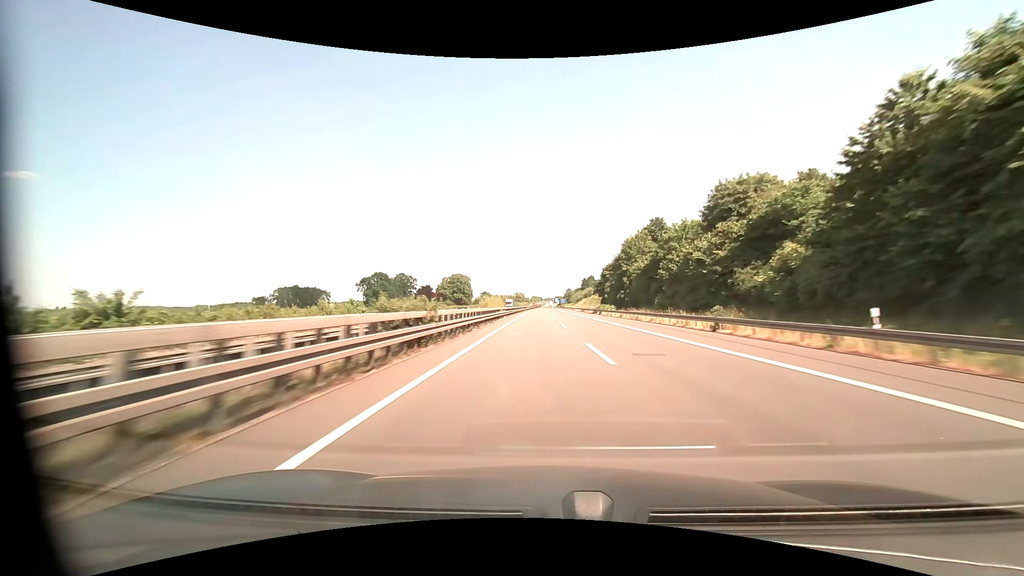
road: motorway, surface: asphalt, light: Day
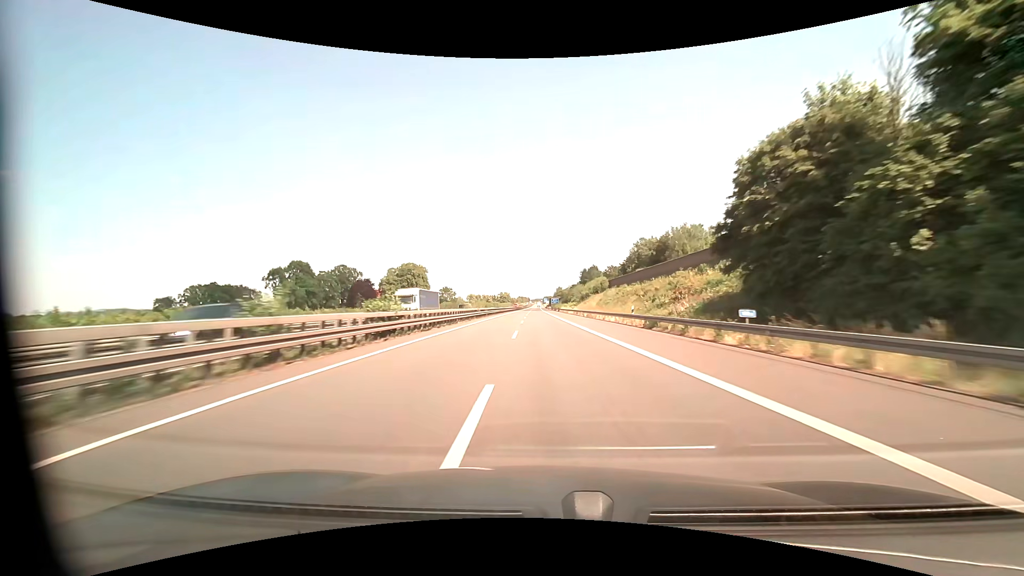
(+1.2, +82.0) m; +1°
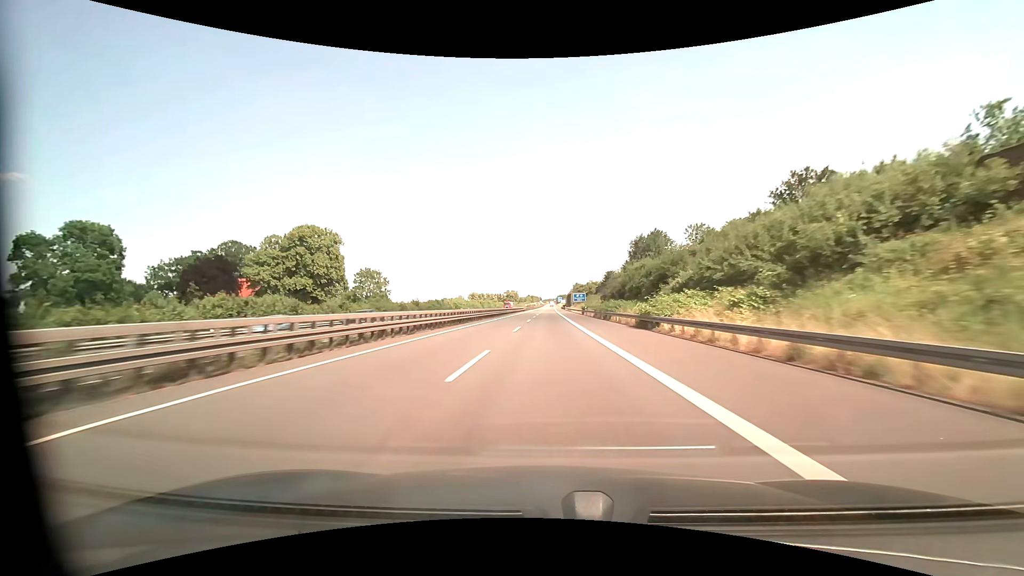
(-1.8, +102.5) m; -1°
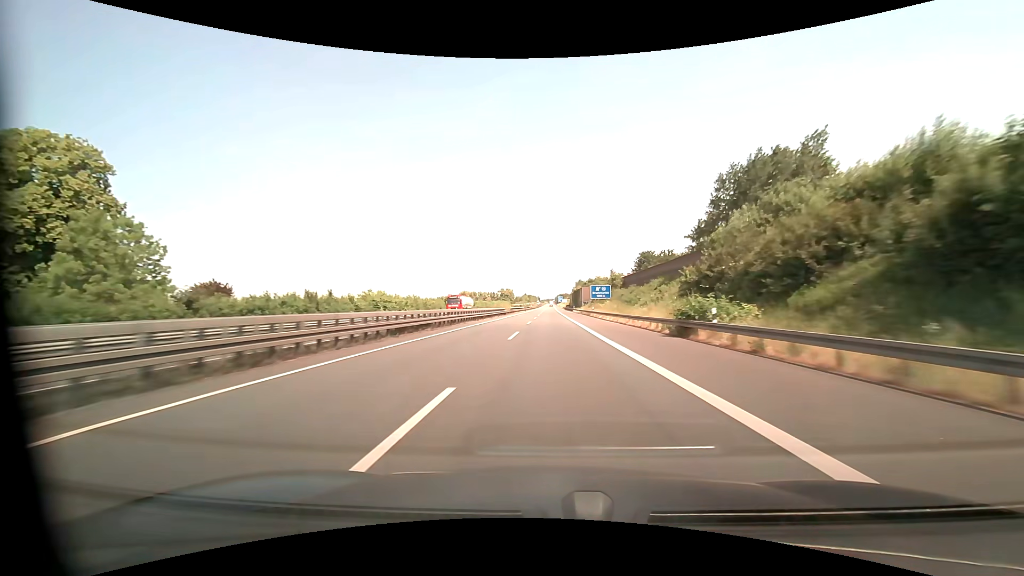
(-0.1, +61.6) m; 0°
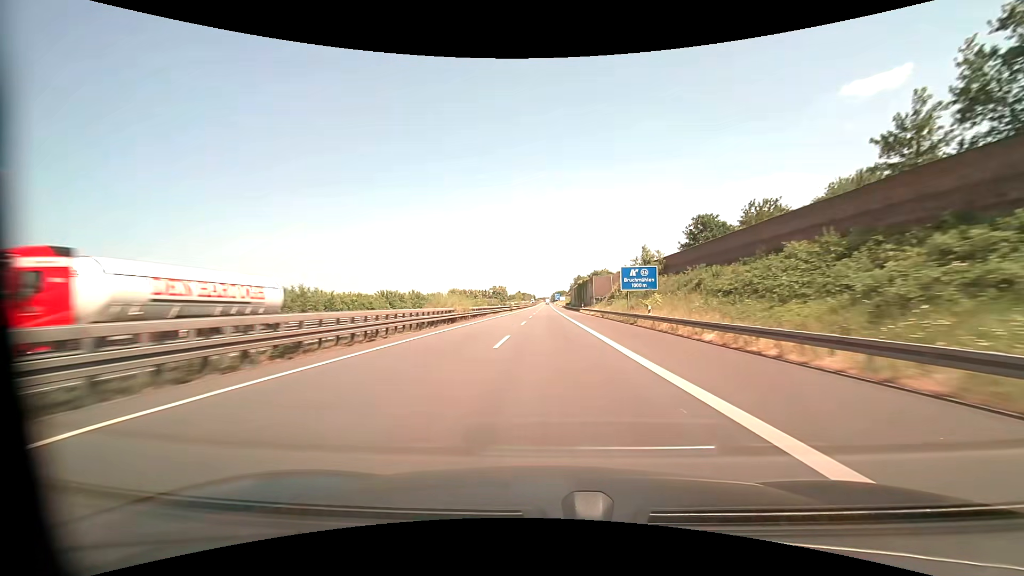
(+0.3, +41.1) m; +1°
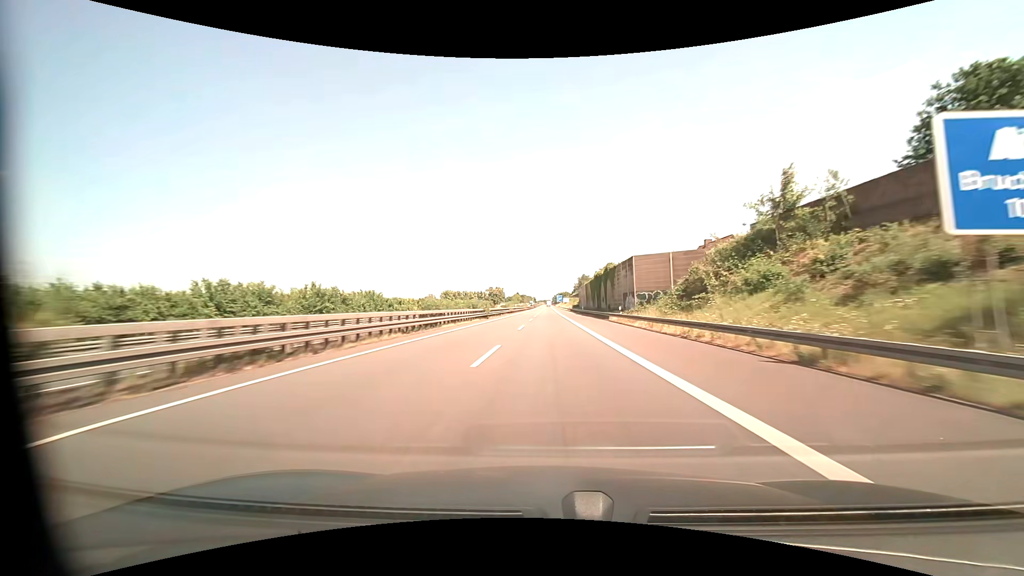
(0.0, +41.1) m; 0°
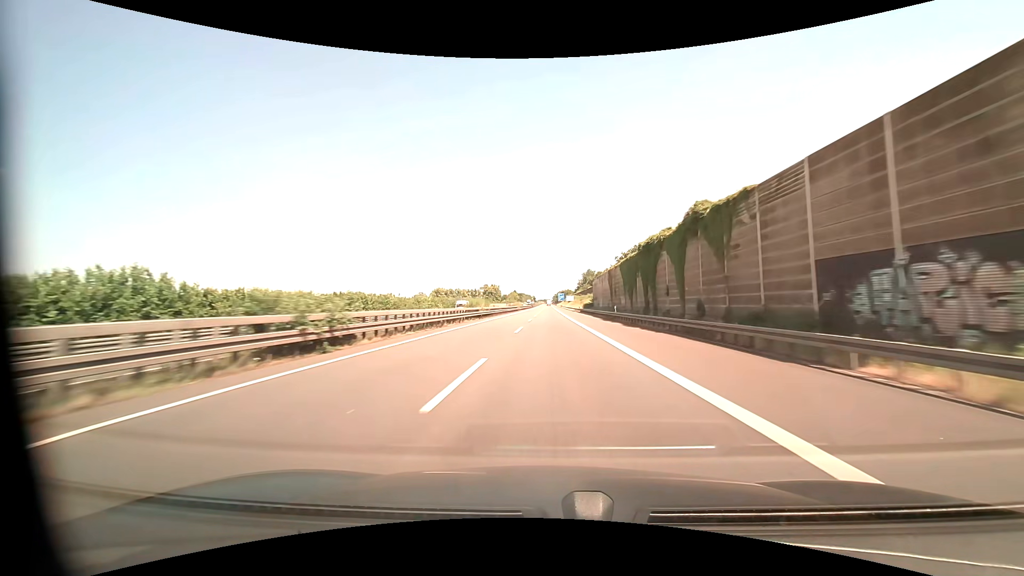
(0.0, +41.1) m; 0°
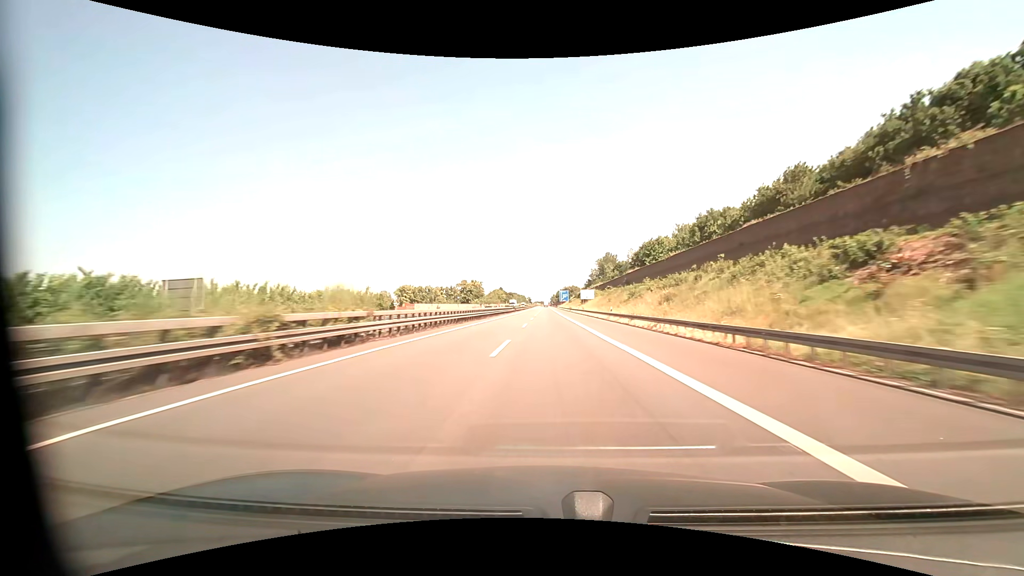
(+0.1, +102.6) m; 0°
(0, +10) (0, +20) (0, +30) (0, +40) (0, +50) (0, +60) (0, +70) (0, +80) (0, +90) (0, +100) m
